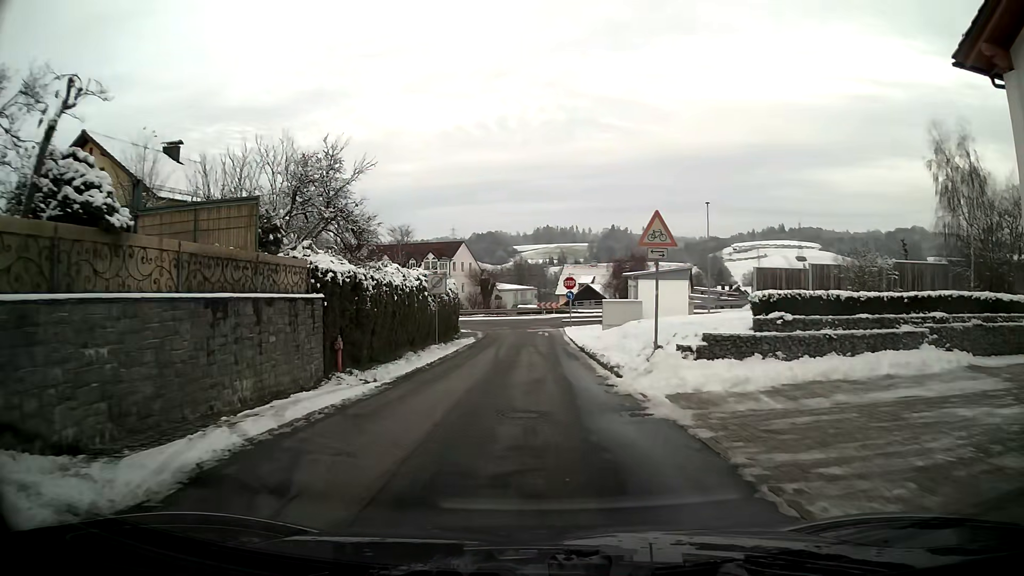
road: residential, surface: asphalt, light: Day
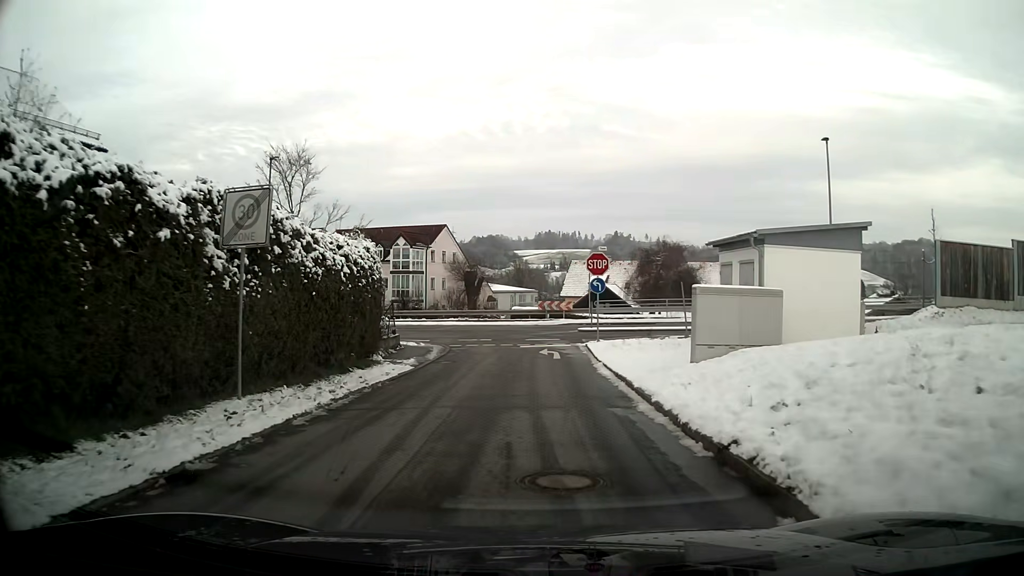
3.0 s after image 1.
(0.0, +19.8) m; 0°
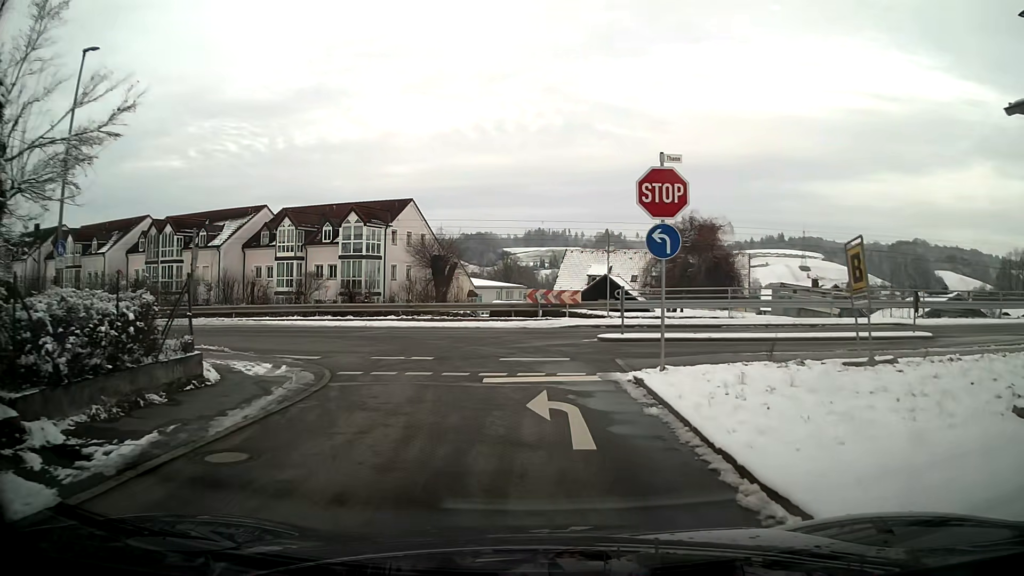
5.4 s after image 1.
(+0.1, +14.6) m; +1°
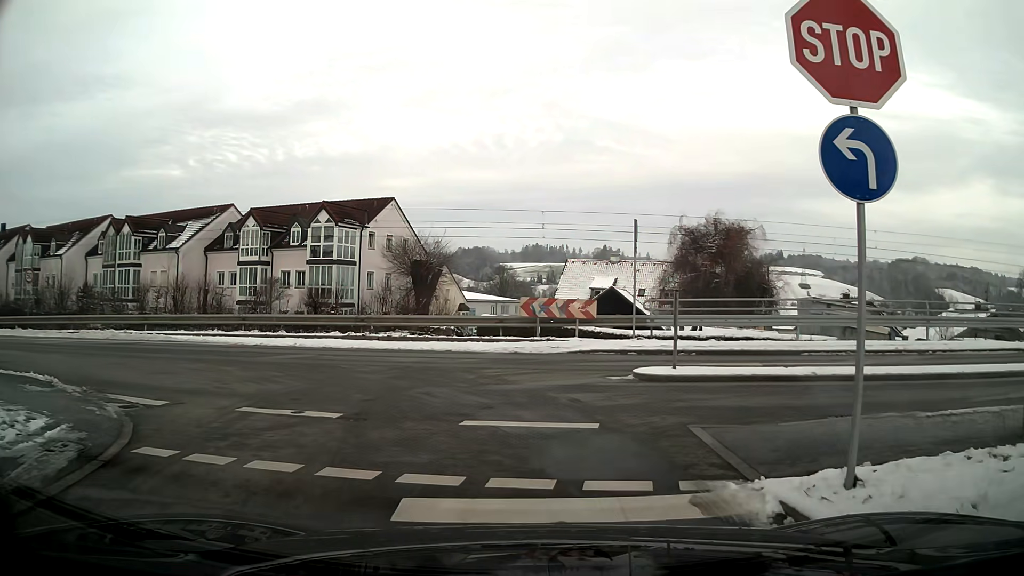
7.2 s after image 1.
(0.0, +6.9) m; 0°
